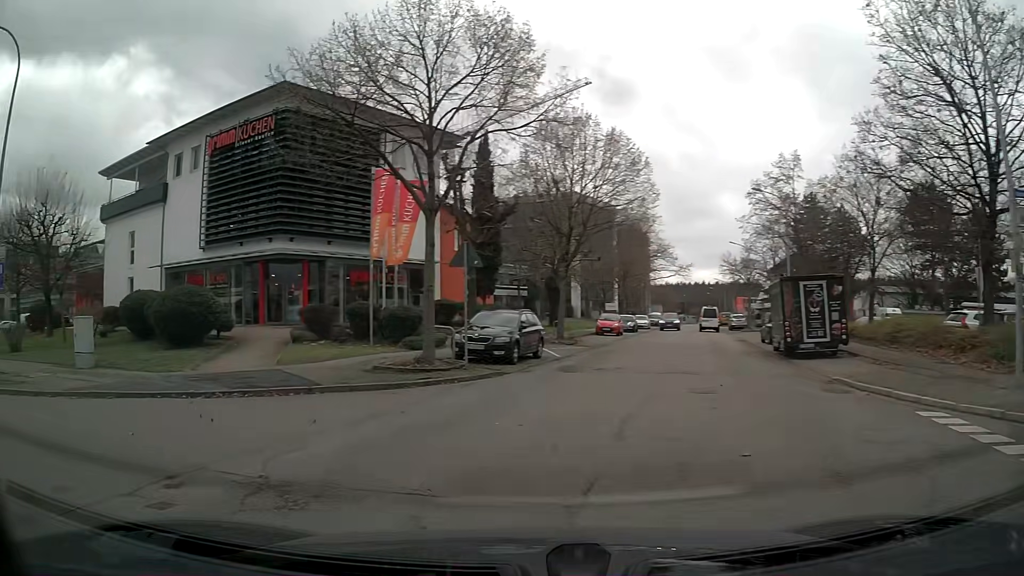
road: tertiary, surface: asphalt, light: Day
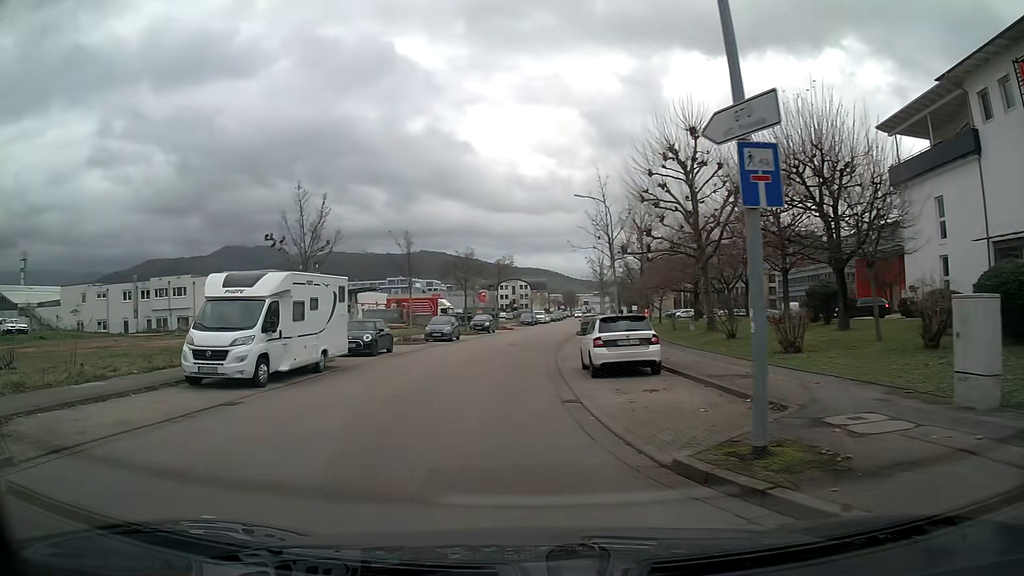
(-6.2, +9.3) m; -57°
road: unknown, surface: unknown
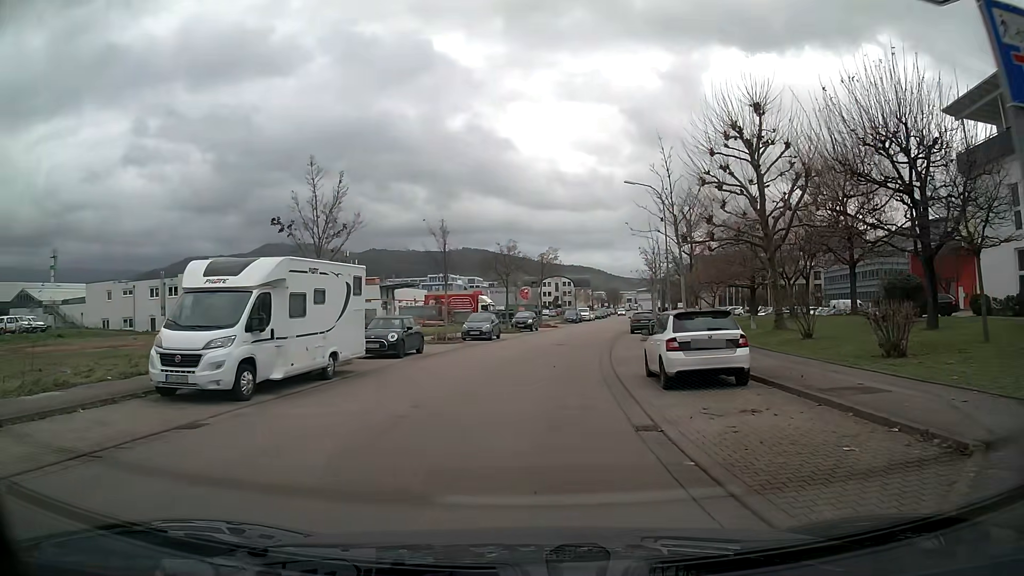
(0.0, +3.4) m; -1°
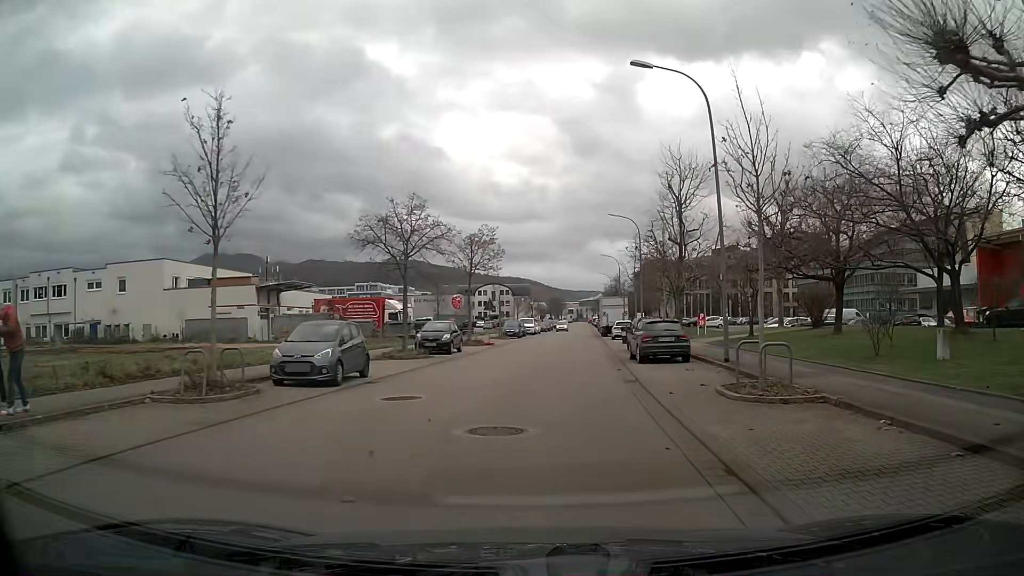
(+0.8, +21.6) m; +6°
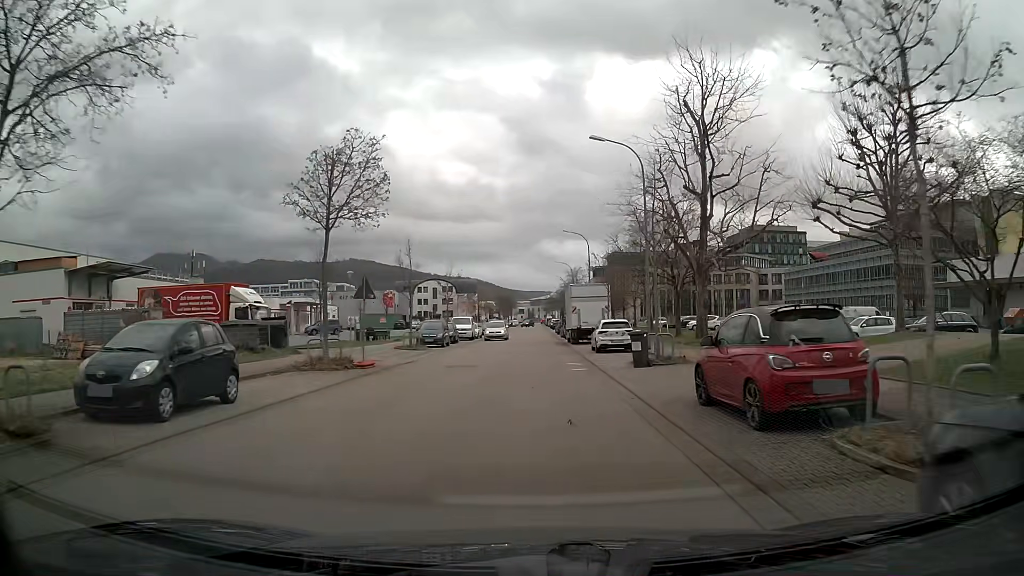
(+0.8, +21.5) m; +3°
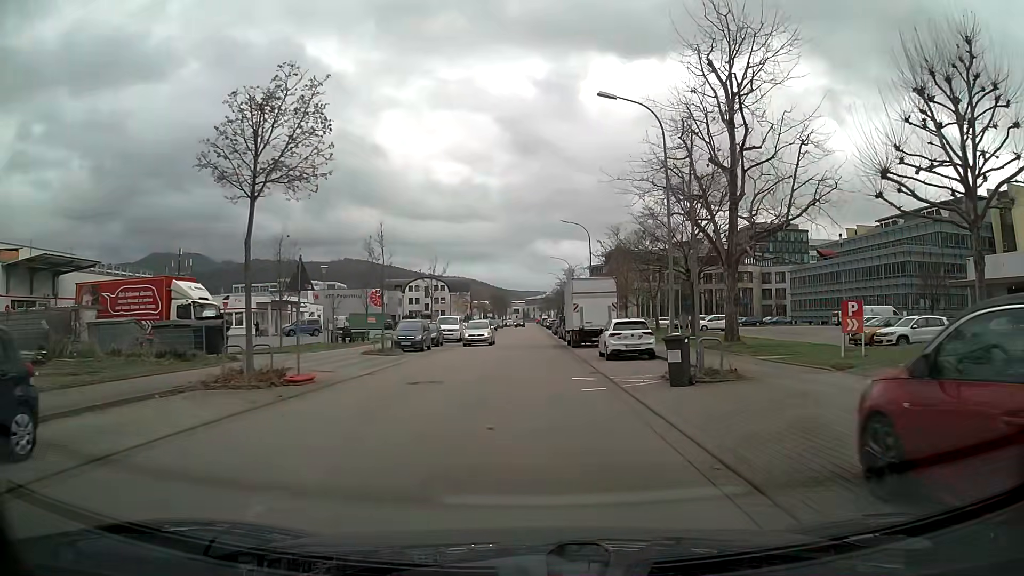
(0.0, +5.8) m; 0°
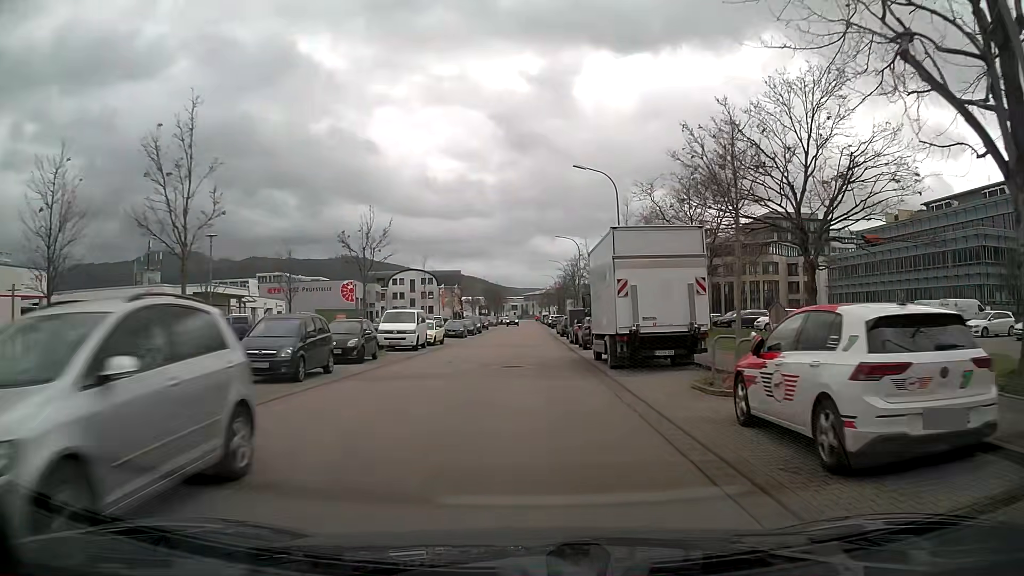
(0.0, +18.3) m; 0°
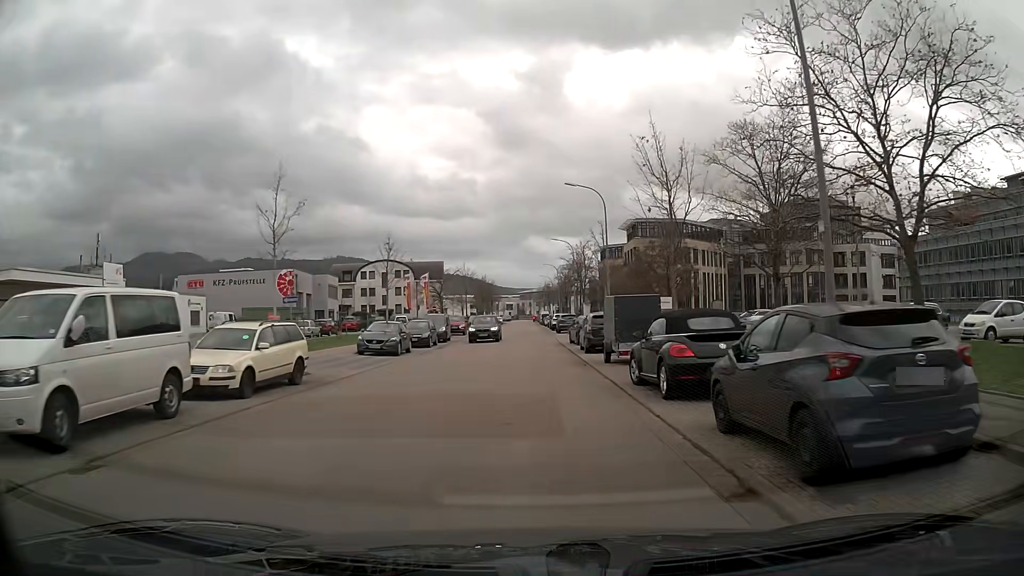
(0.0, +25.3) m; +1°
